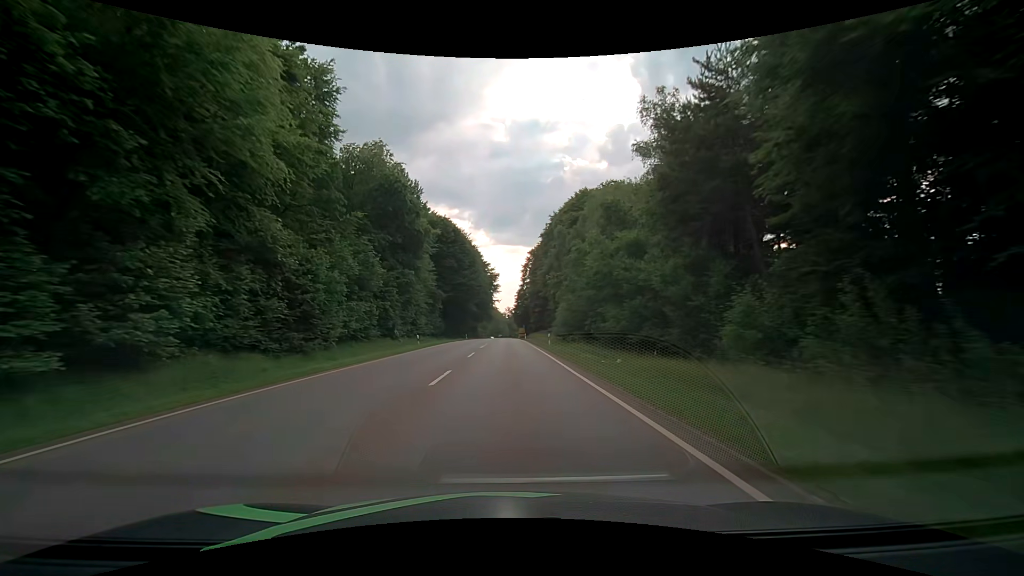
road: secondary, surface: asphalt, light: Day
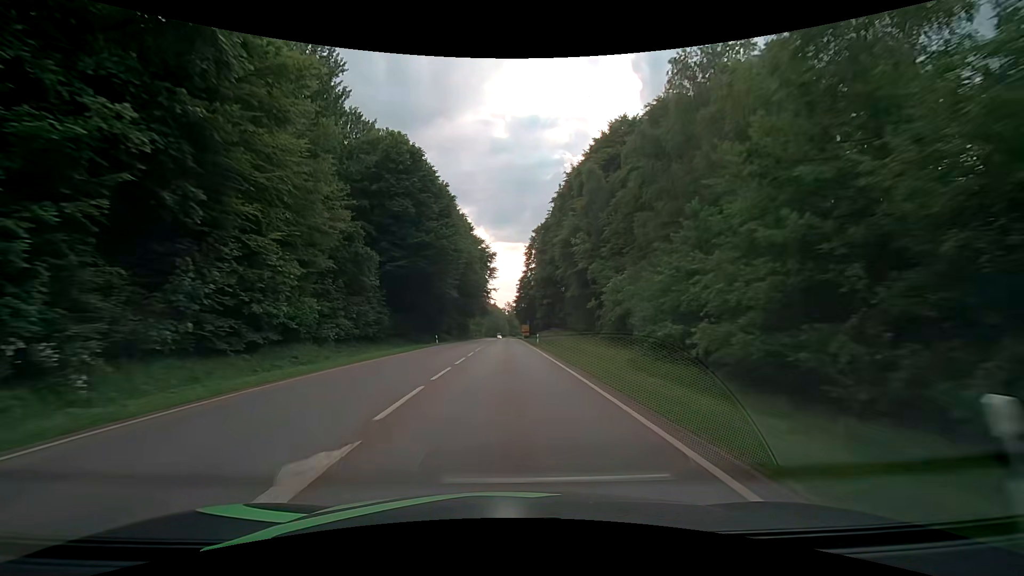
(+0.1, +35.1) m; 0°
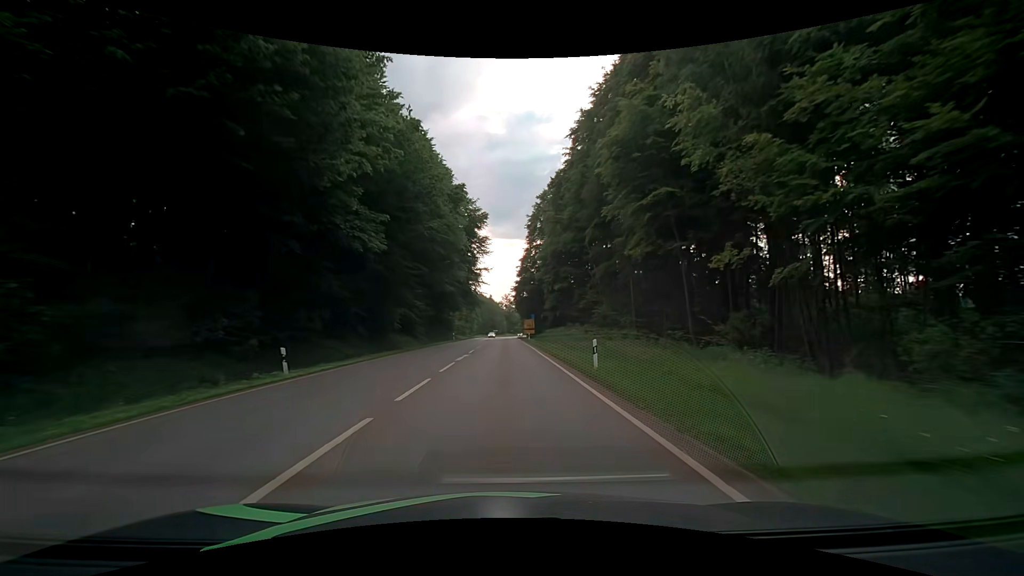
(-0.1, +33.3) m; 0°
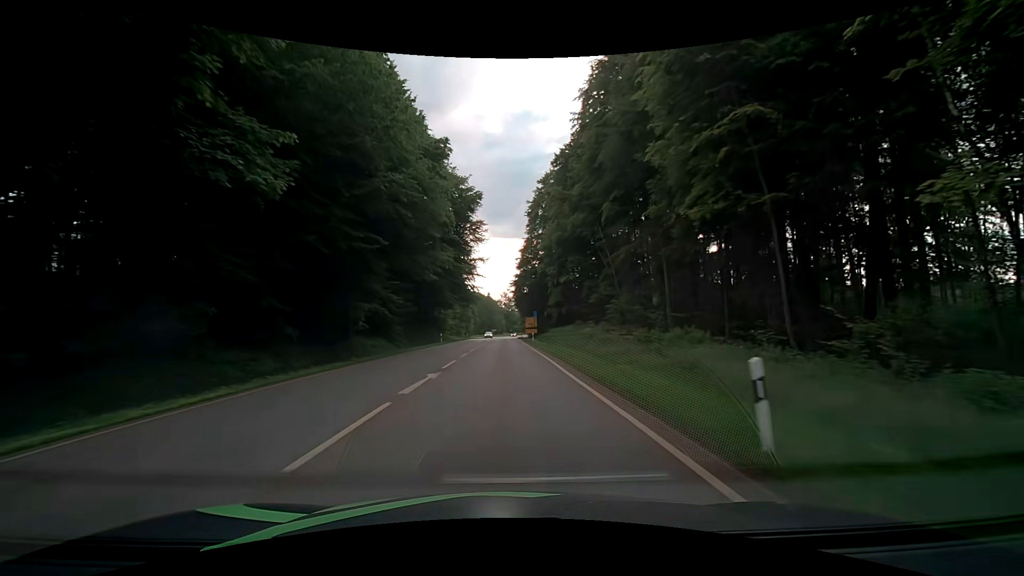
(0.0, +10.8) m; 0°
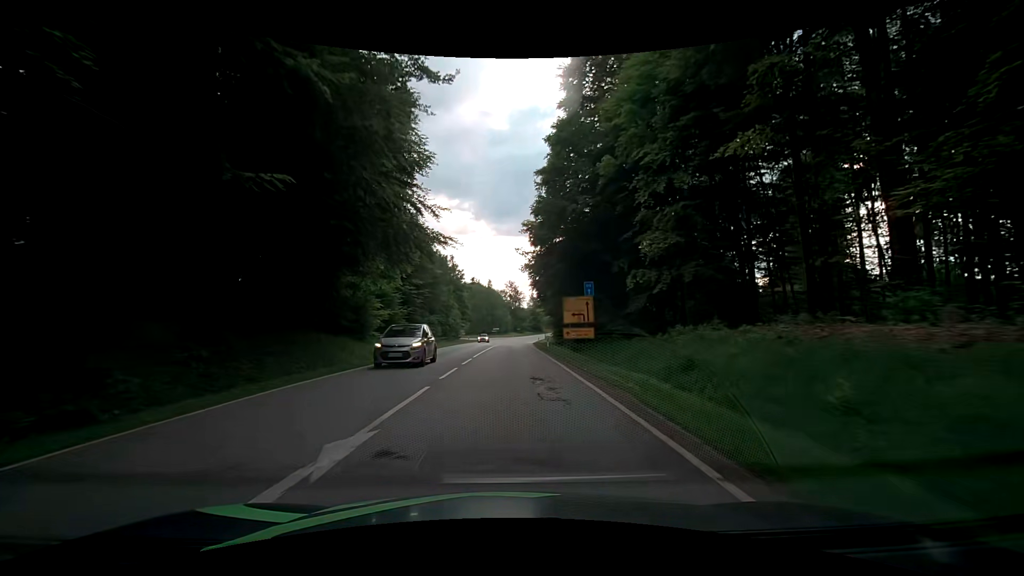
(-0.7, +51.3) m; 0°
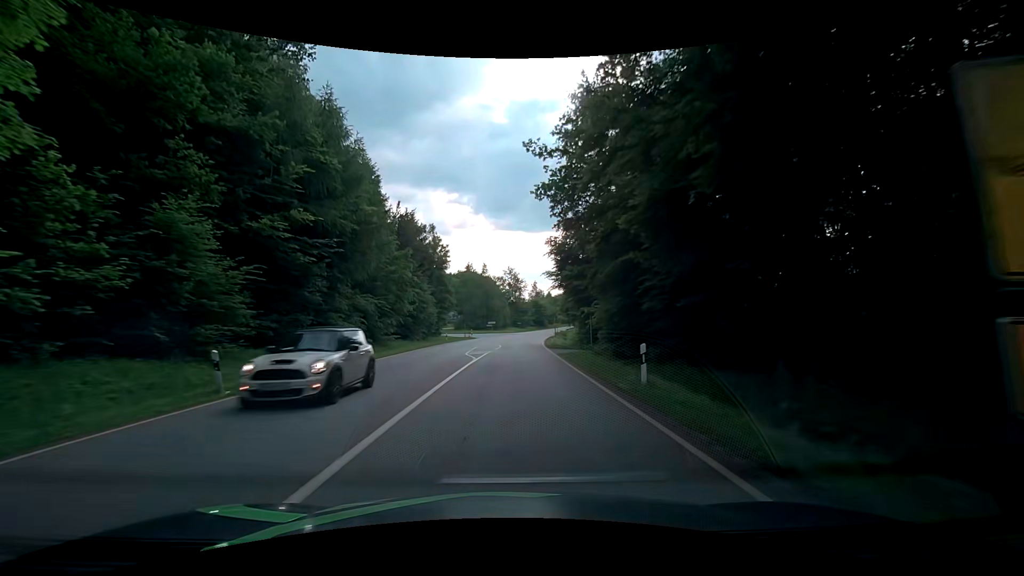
(-0.3, +28.9) m; -1°
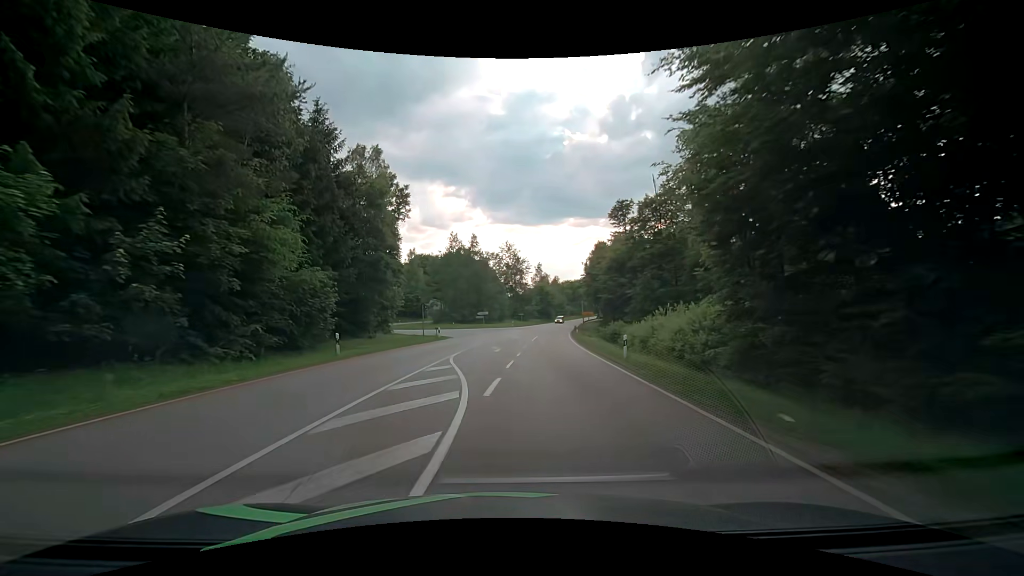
(+0.3, +35.6) m; 0°
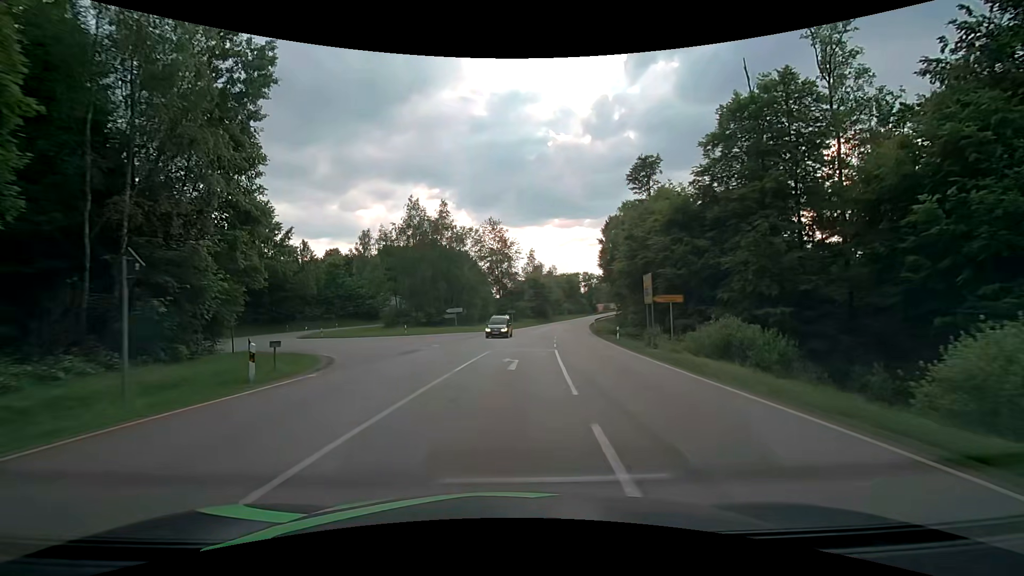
(+0.4, +29.4) m; +2°
(0, +10) (+1, +20) (0, +30) (-5, +39) (-12, +45) (-21, +51) (-27, +59) (-28, +68) (-25, +78) (-20, +86) m
